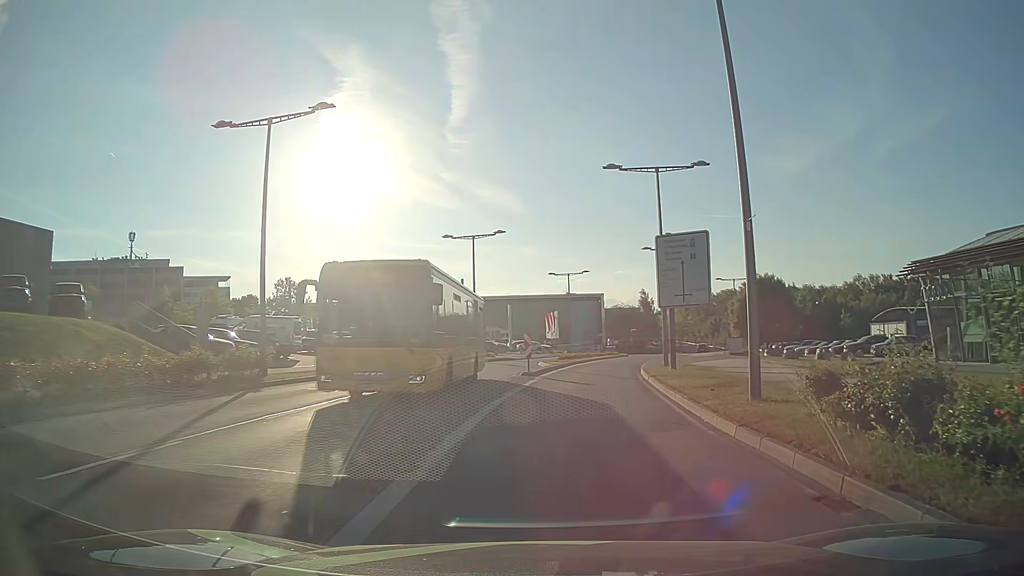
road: secondary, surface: asphalt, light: Day
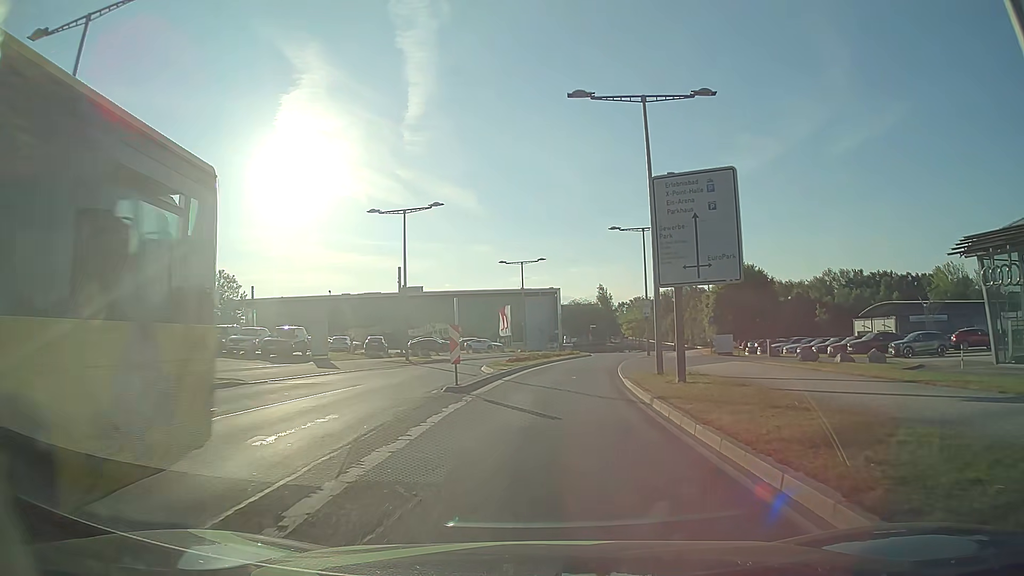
(+0.5, +9.4) m; +4°
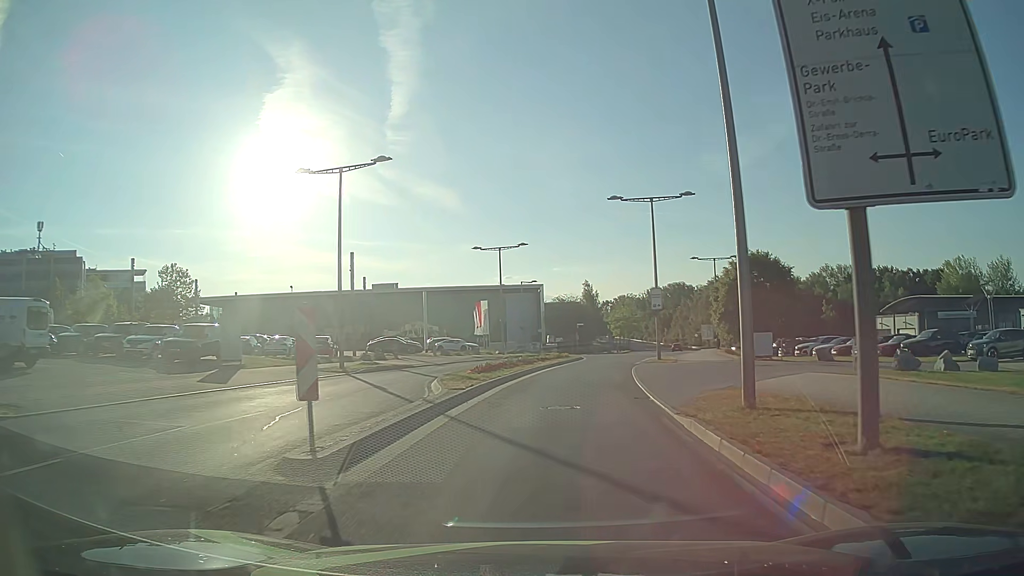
(+0.1, +10.4) m; +1°
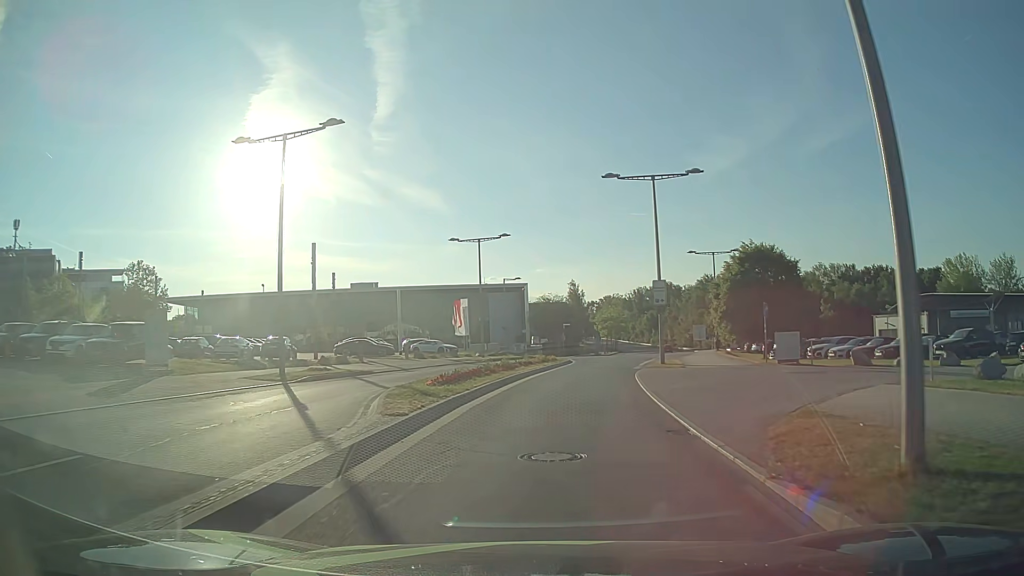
(+0.1, +5.5) m; +1°
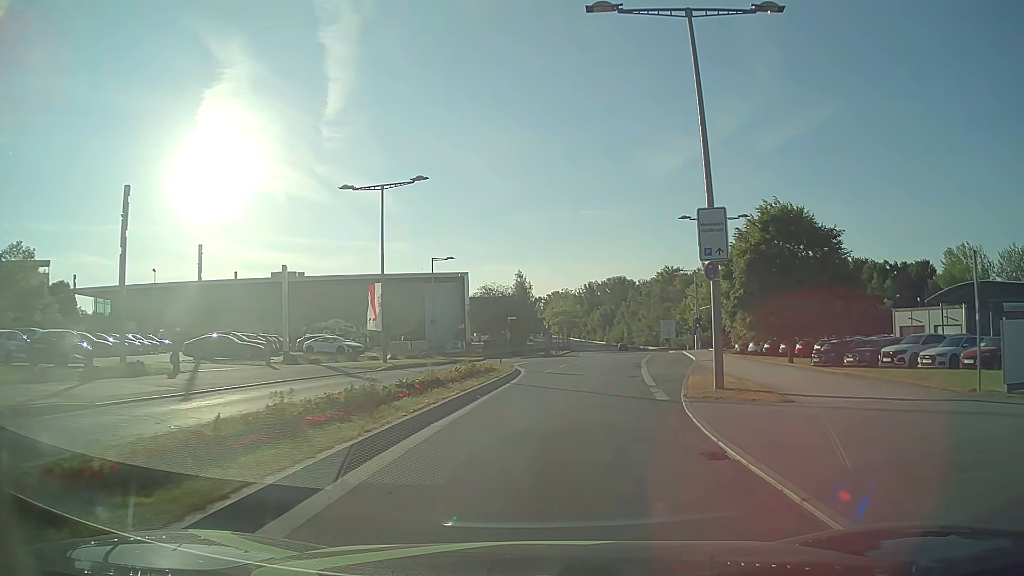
(+0.6, +17.4) m; +5°
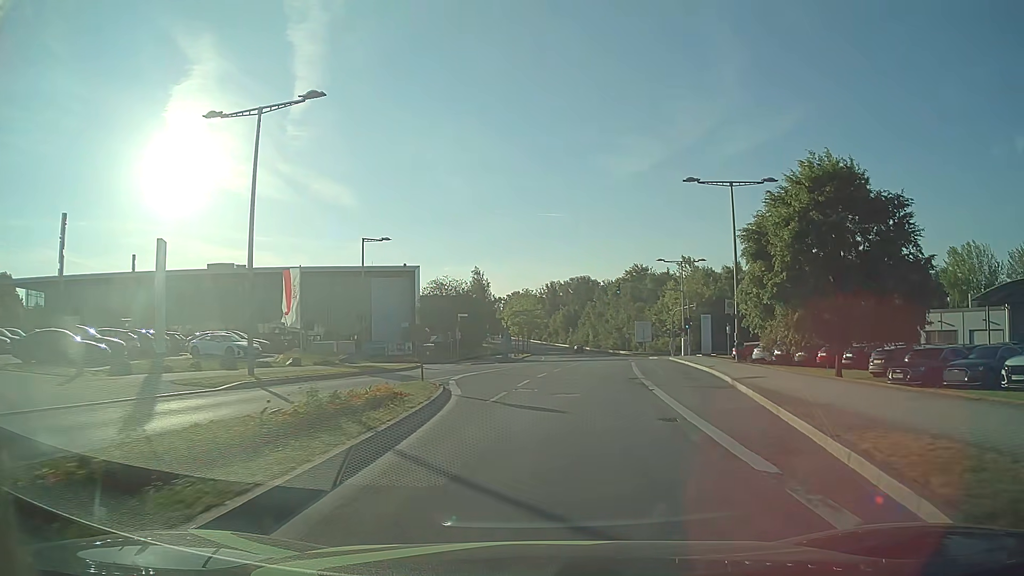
(+0.3, +12.2) m; +3°
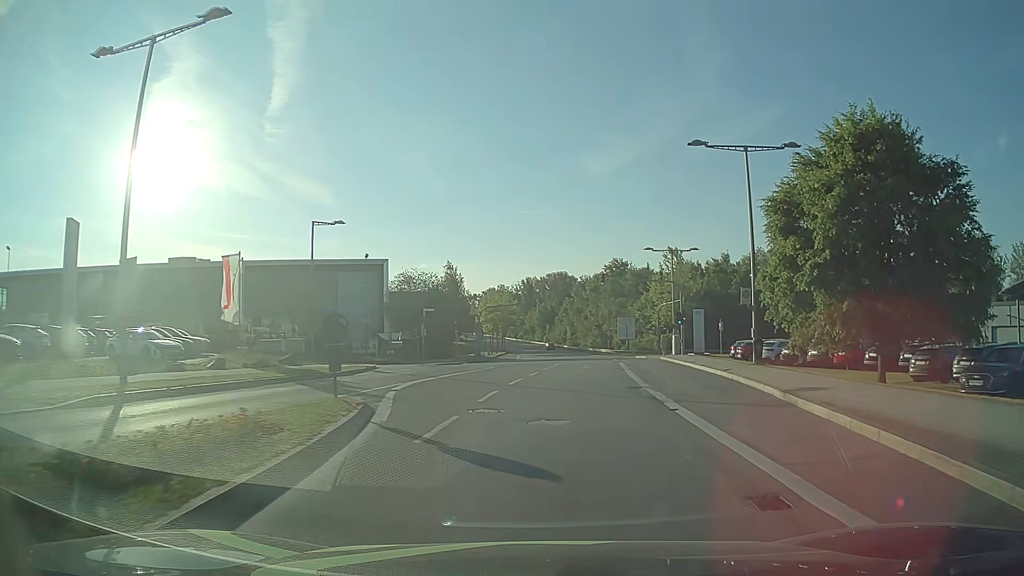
(+0.1, +6.3) m; +2°
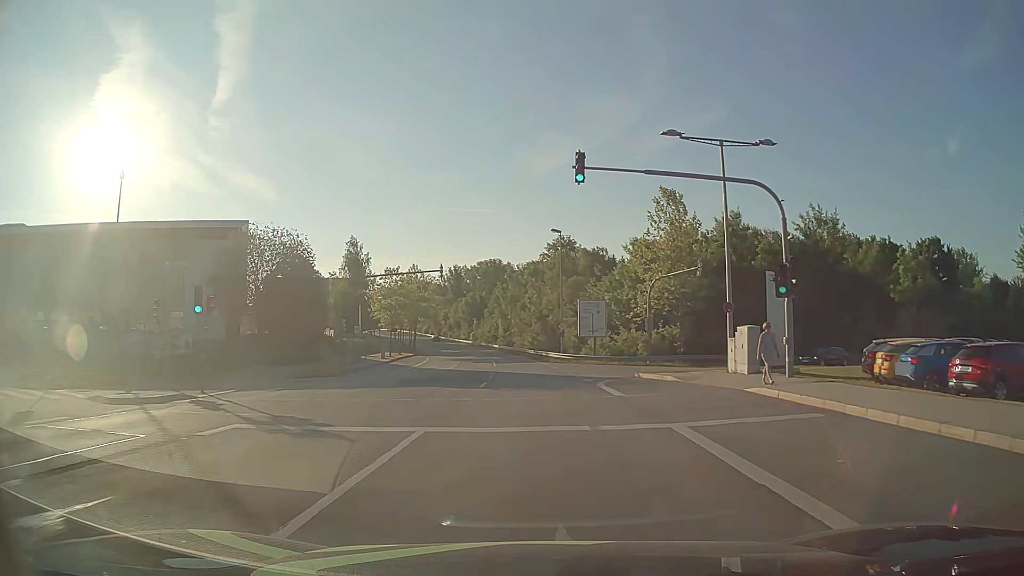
(+1.9, +32.7) m; +5°
(0, +10) (0, +20) (0, +30) (-1, +40) (-1, +50) (-2, +60) (-3, +70) (-4, +80) (-6, +90) (-8, +99) m
